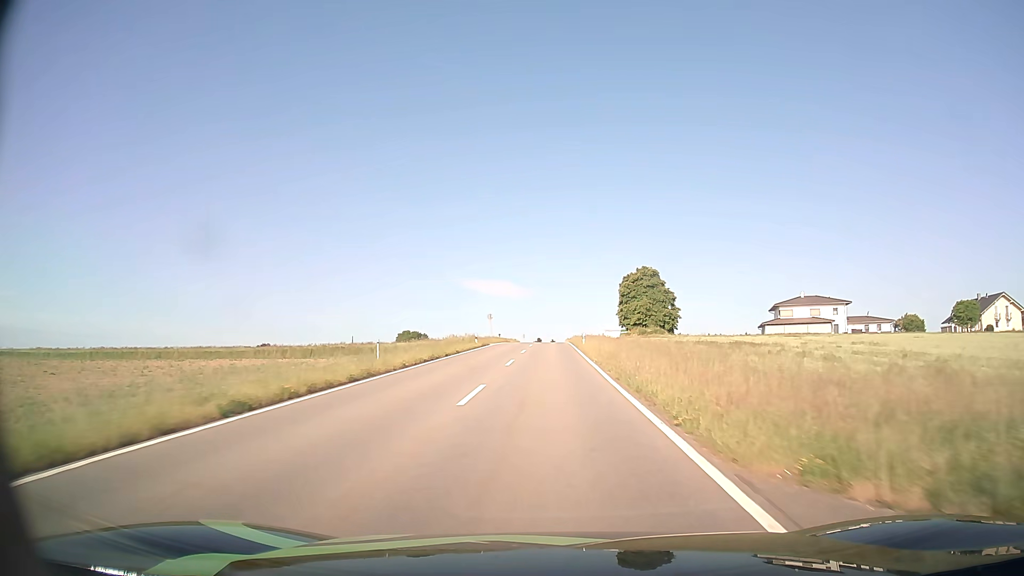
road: tertiary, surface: asphalt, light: Day
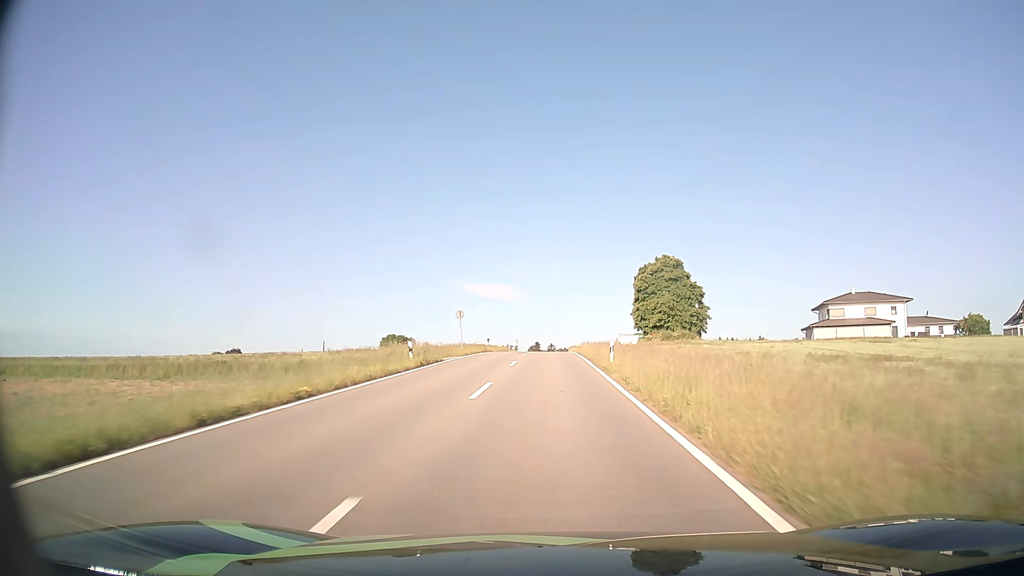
(0.0, +23.1) m; 0°
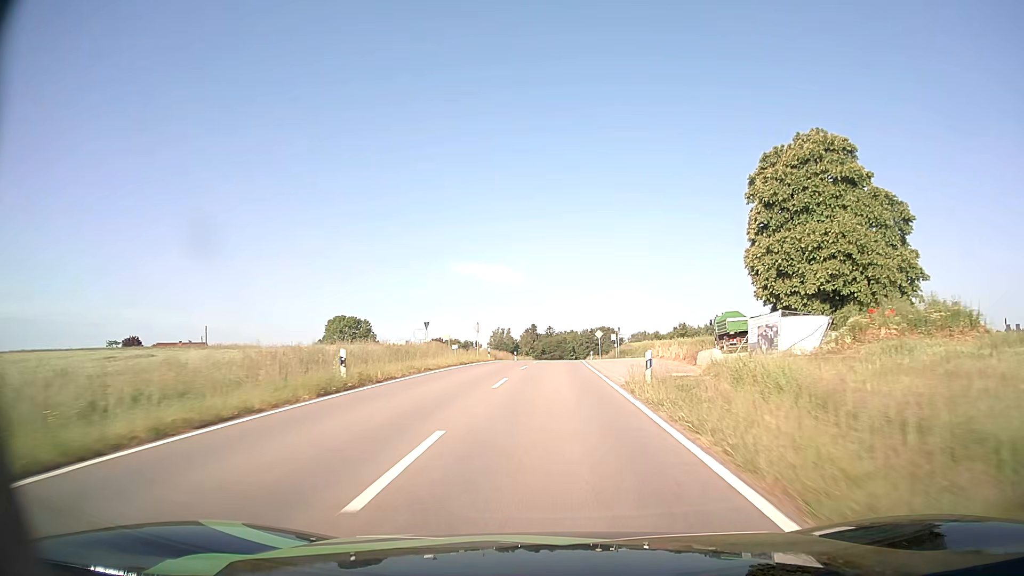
(+0.1, +58.1) m; 0°
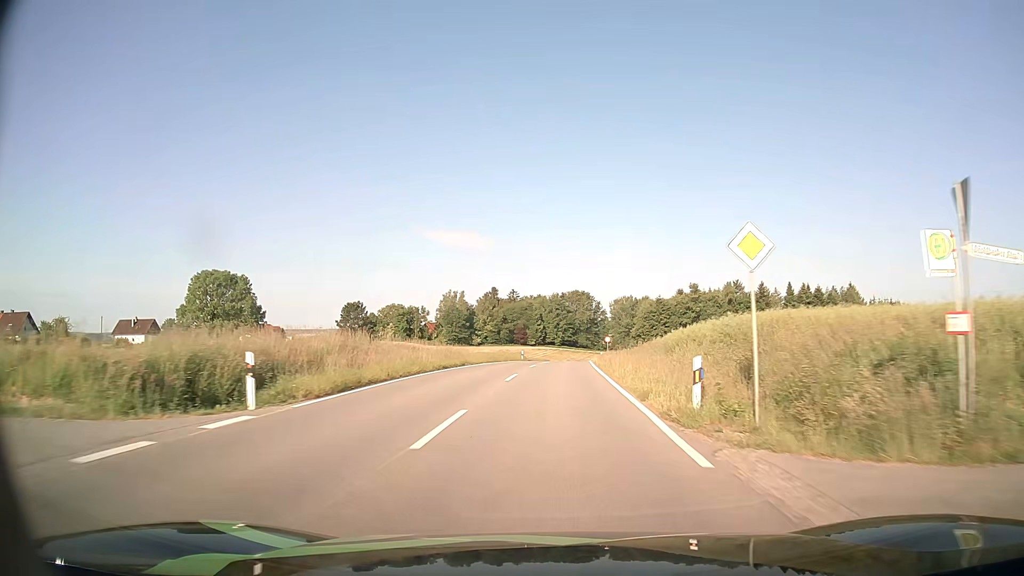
(+1.2, +59.0) m; +3°
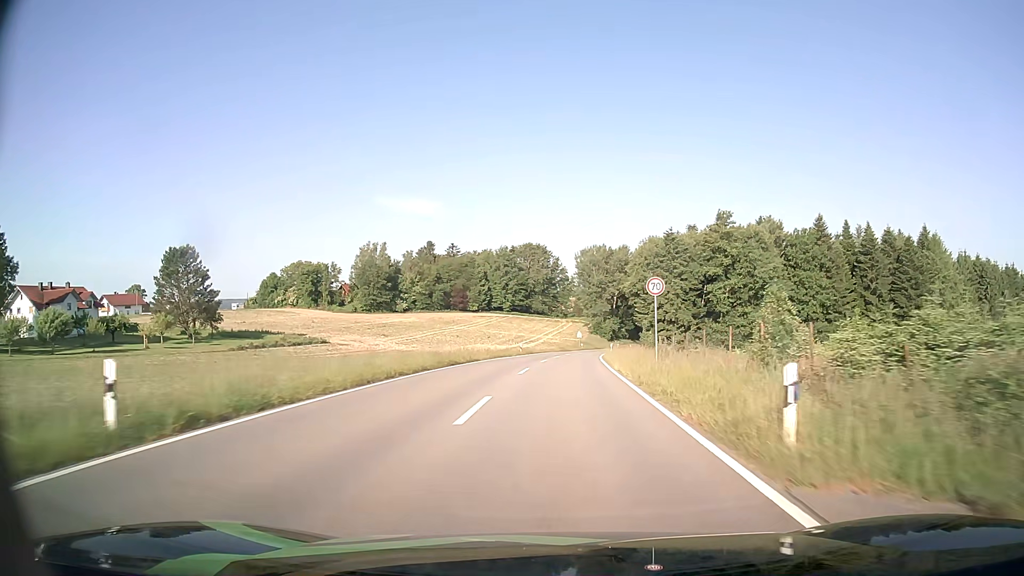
(+2.0, +59.8) m; +4°
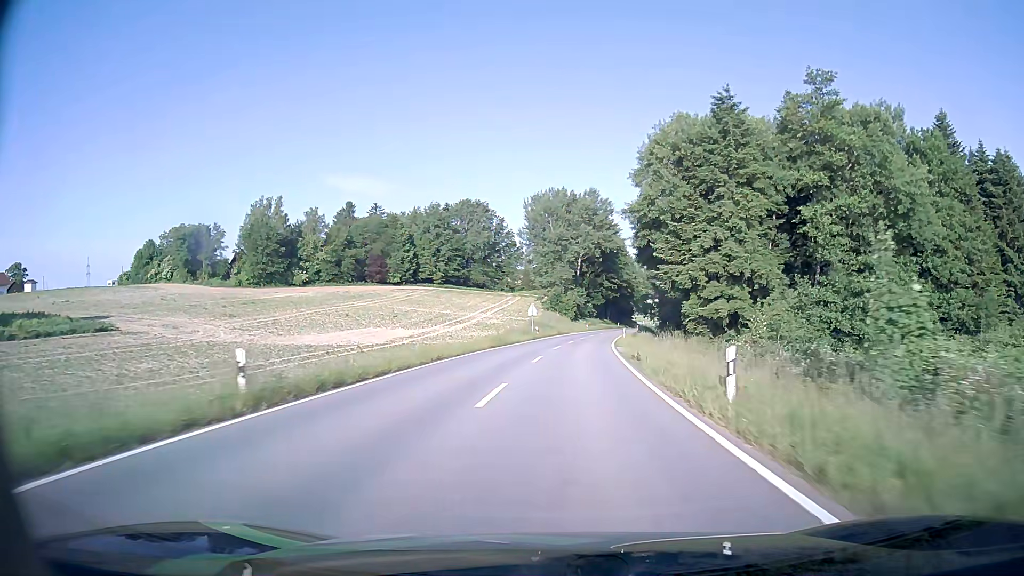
(+1.8, +48.0) m; +4°
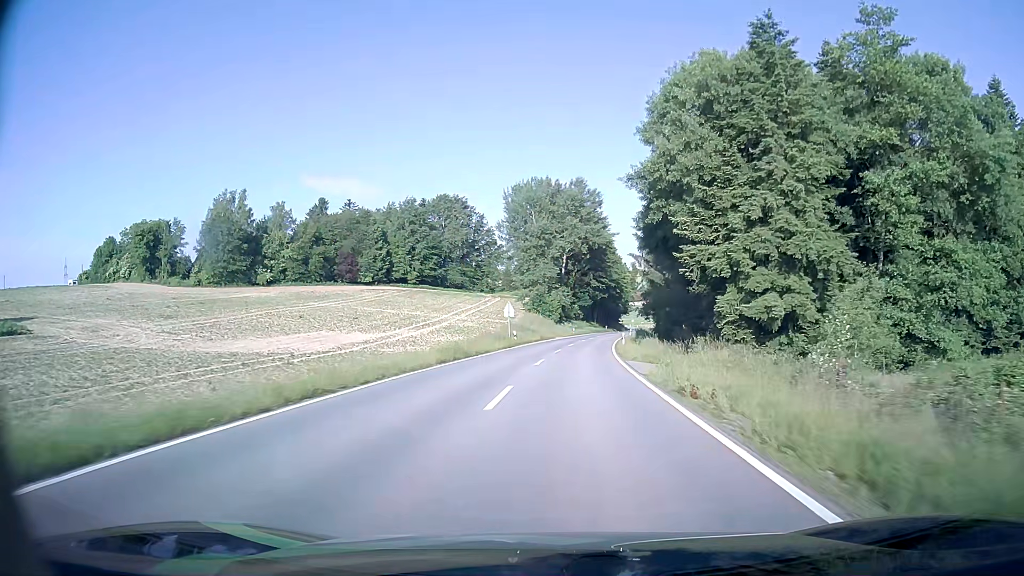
(+0.1, +11.9) m; +1°
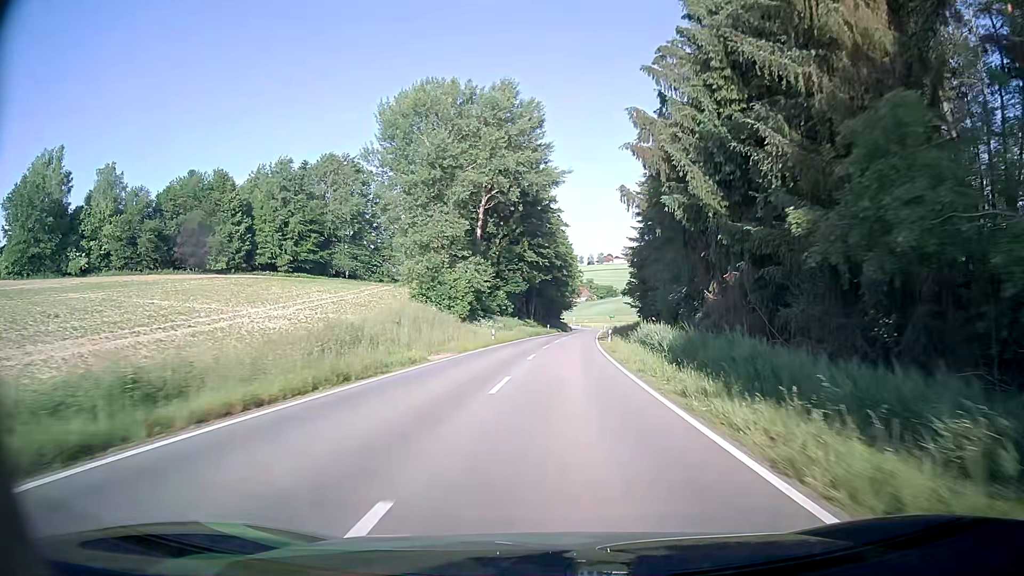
(+2.5, +46.9) m; +6°
(0, +10) (0, +20) (+1, +30) (+1, +40) (+2, +50) (+3, +60) (+3, +70) (+4, +80) (+5, +90) (+6, +100) m
